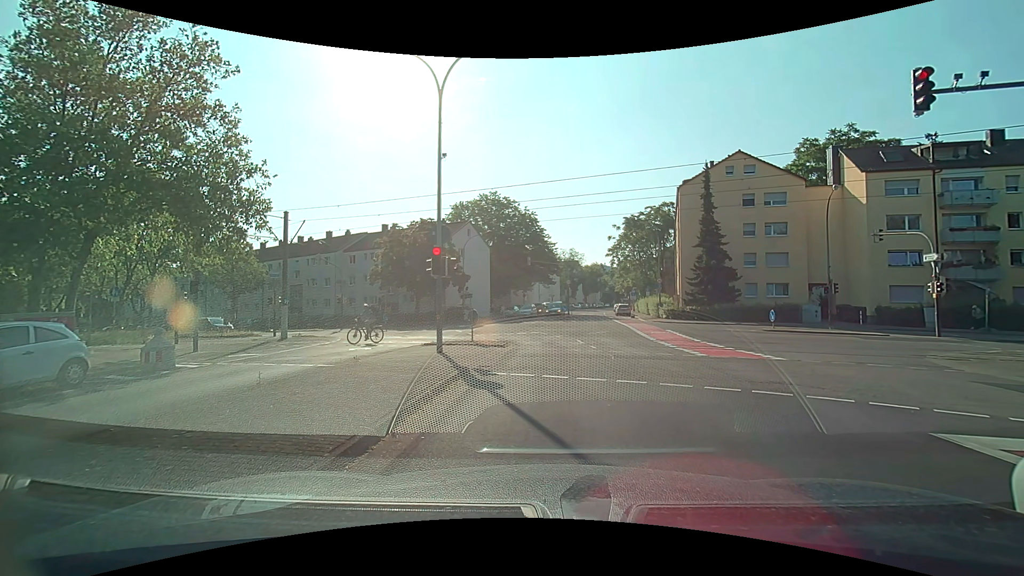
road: tertiary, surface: asphalt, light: Day
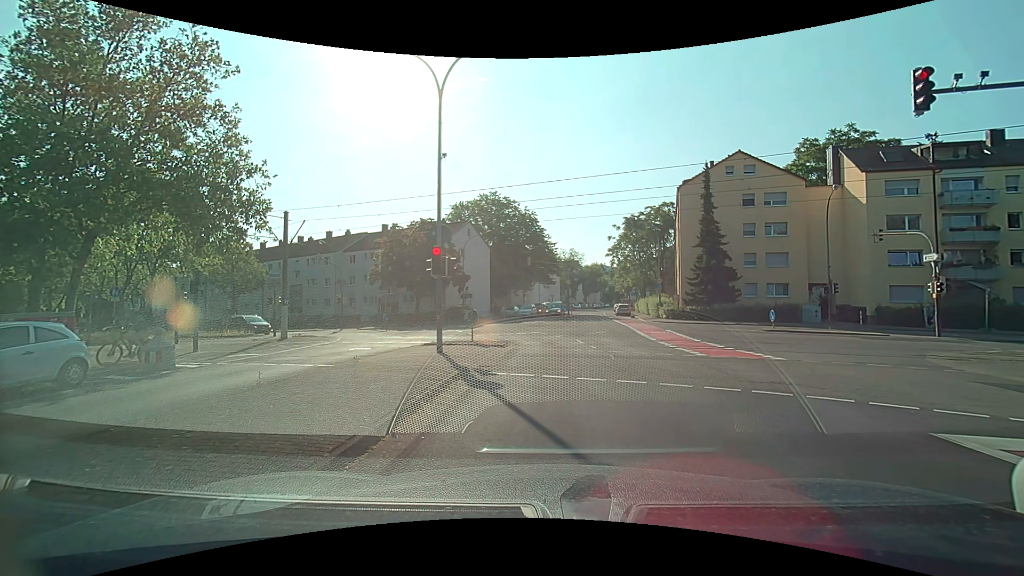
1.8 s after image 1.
(0.0, 0.0) m; 0°
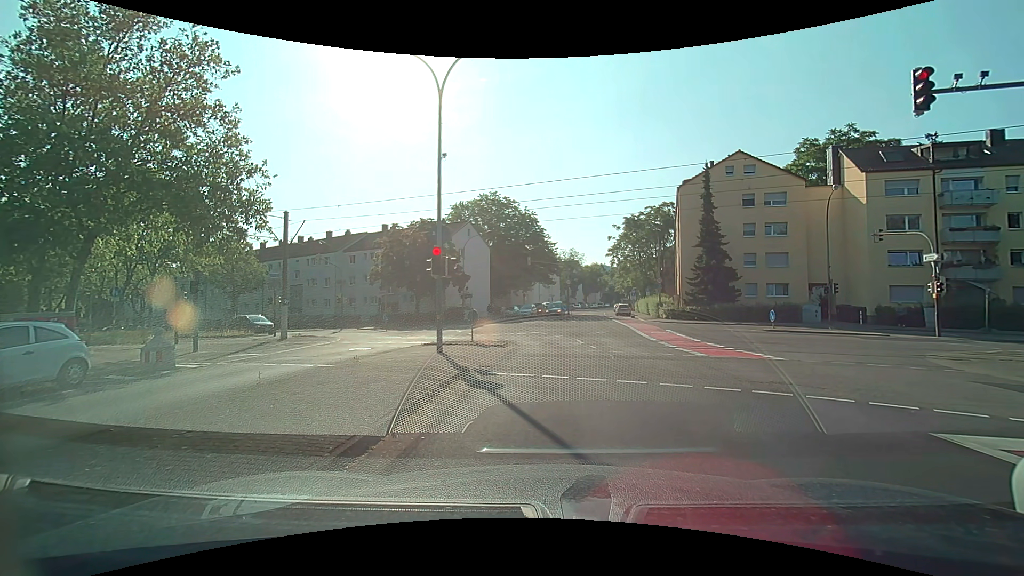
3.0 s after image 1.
(0.0, 0.0) m; 0°
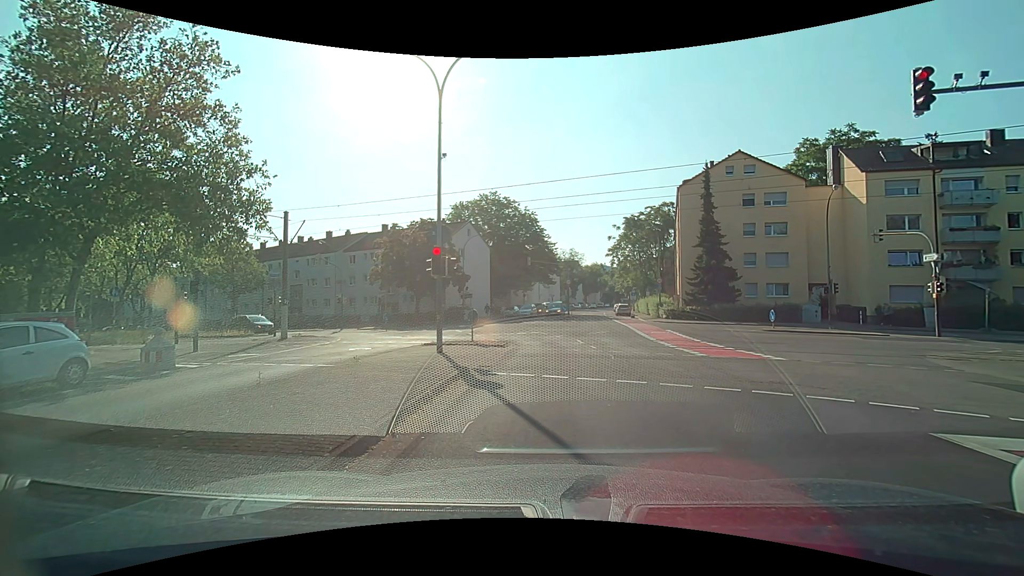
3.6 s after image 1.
(0.0, 0.0) m; 0°
